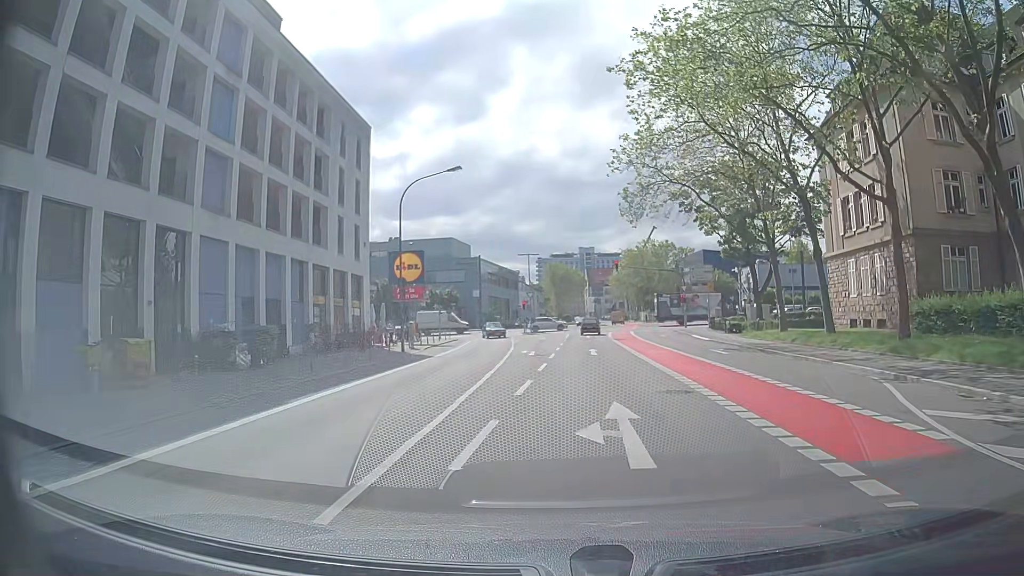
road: secondary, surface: asphalt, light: Day
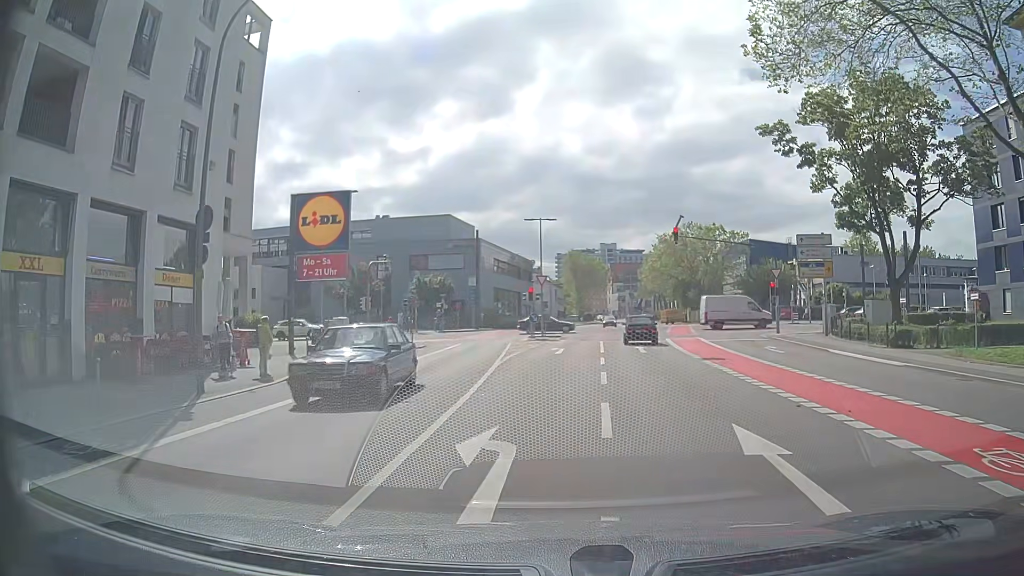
(-0.6, +22.7) m; -3°
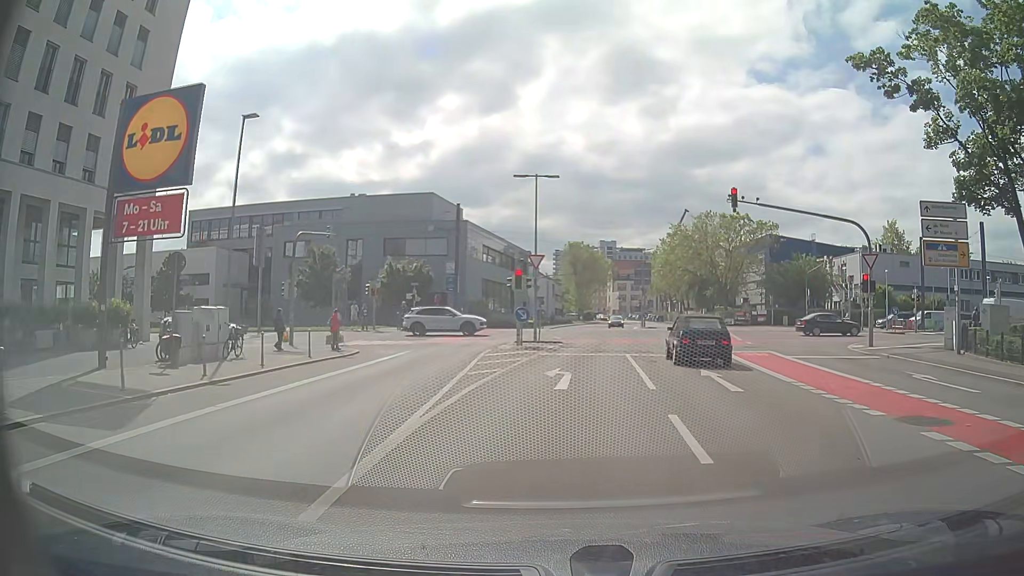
(+0.1, +13.4) m; +1°
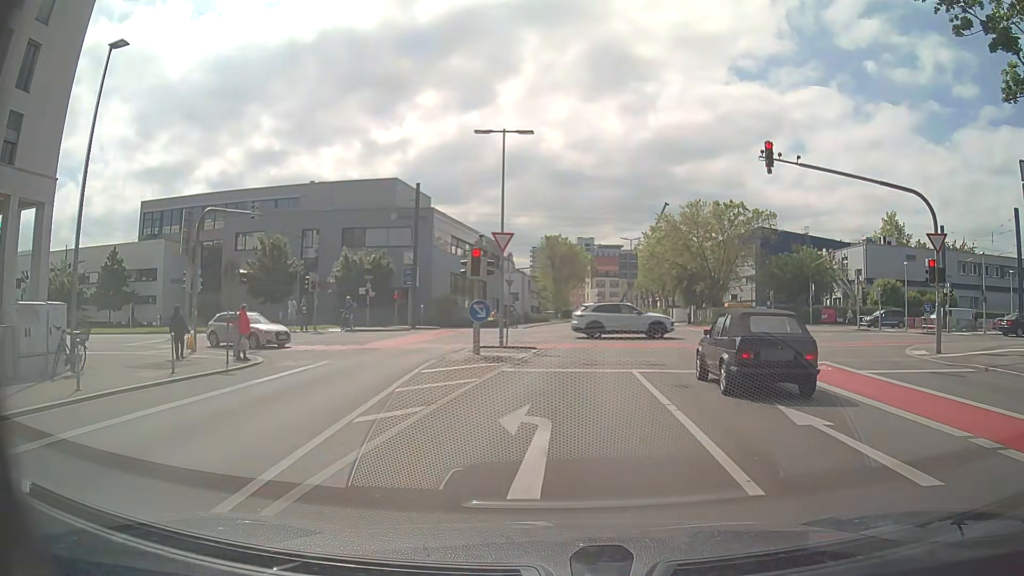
(+0.2, +7.4) m; +3°
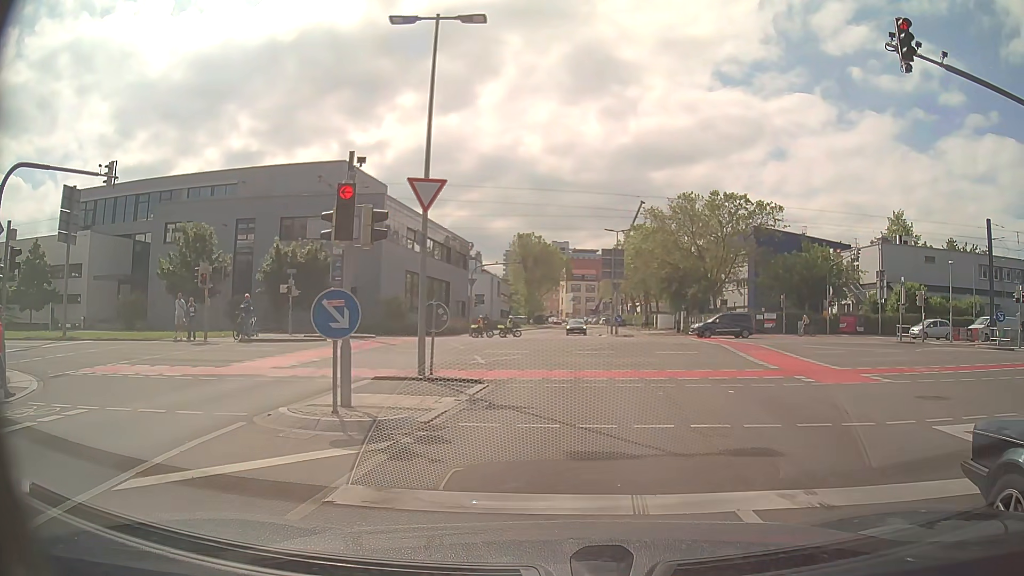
(+0.2, +10.0) m; +4°
